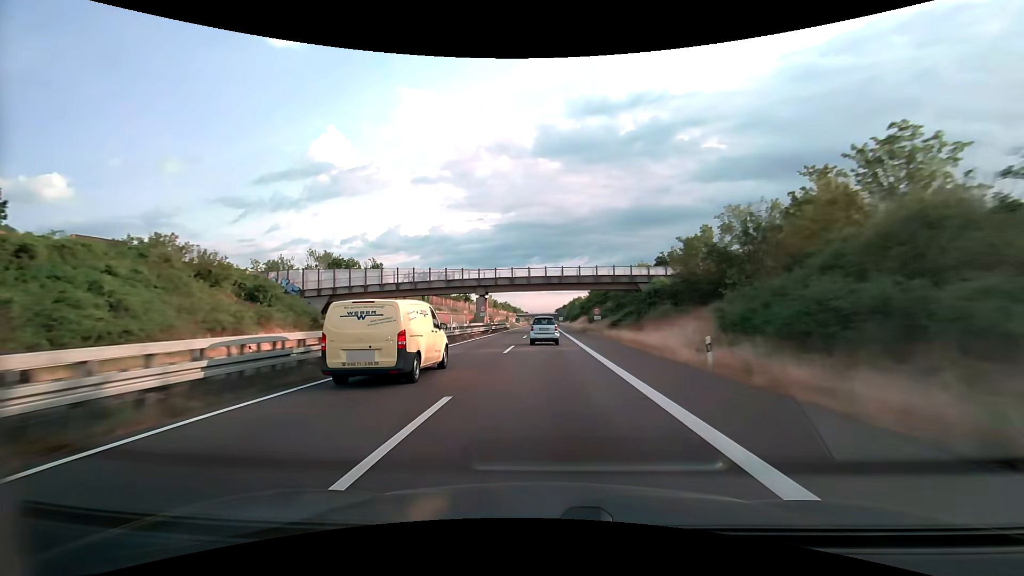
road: trunk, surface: asphalt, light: Day
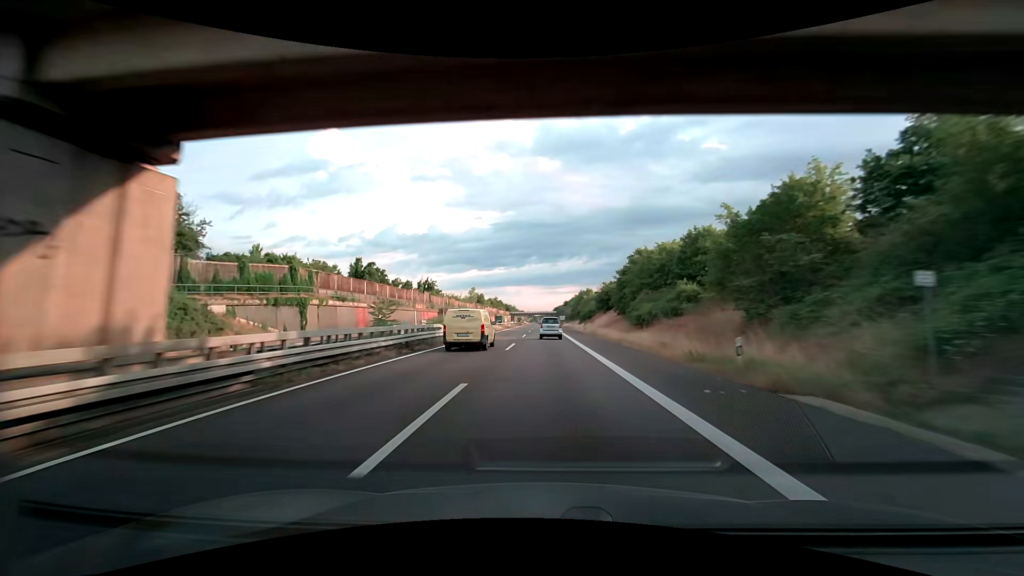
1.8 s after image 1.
(+0.1, +52.3) m; 0°
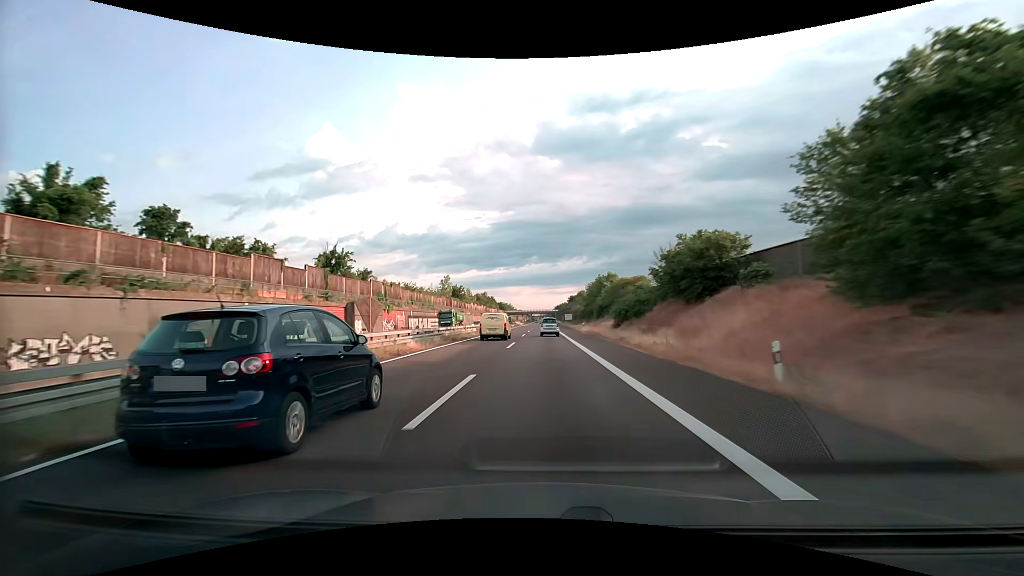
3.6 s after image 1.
(0.0, +52.3) m; 0°
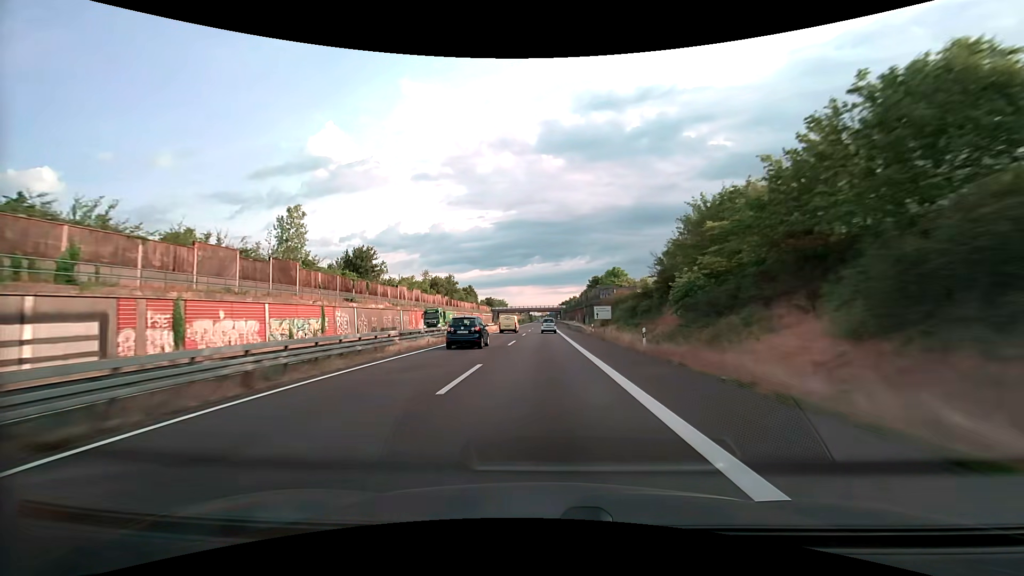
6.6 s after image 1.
(+0.1, +87.2) m; 0°
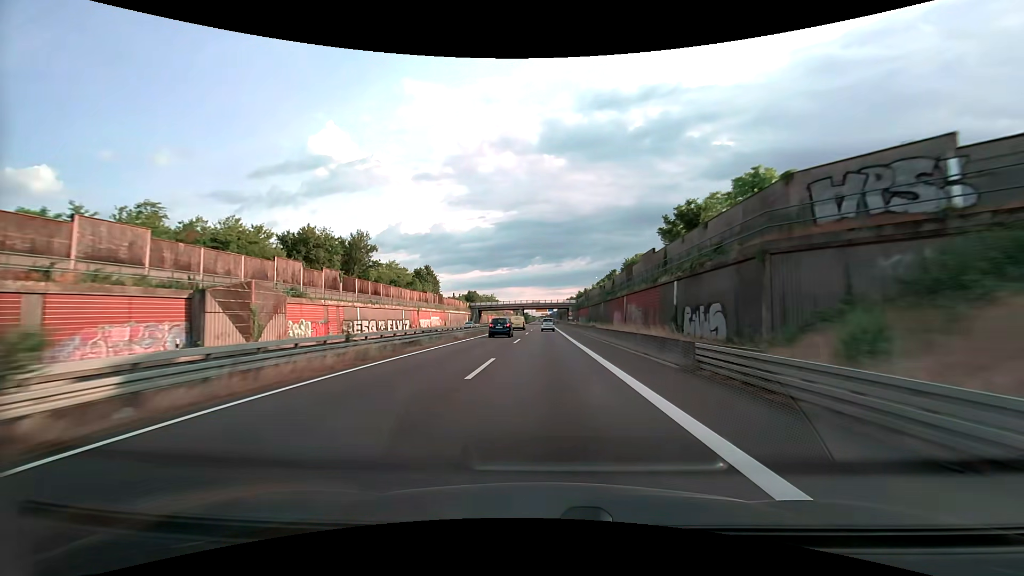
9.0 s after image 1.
(-0.2, +69.8) m; 0°
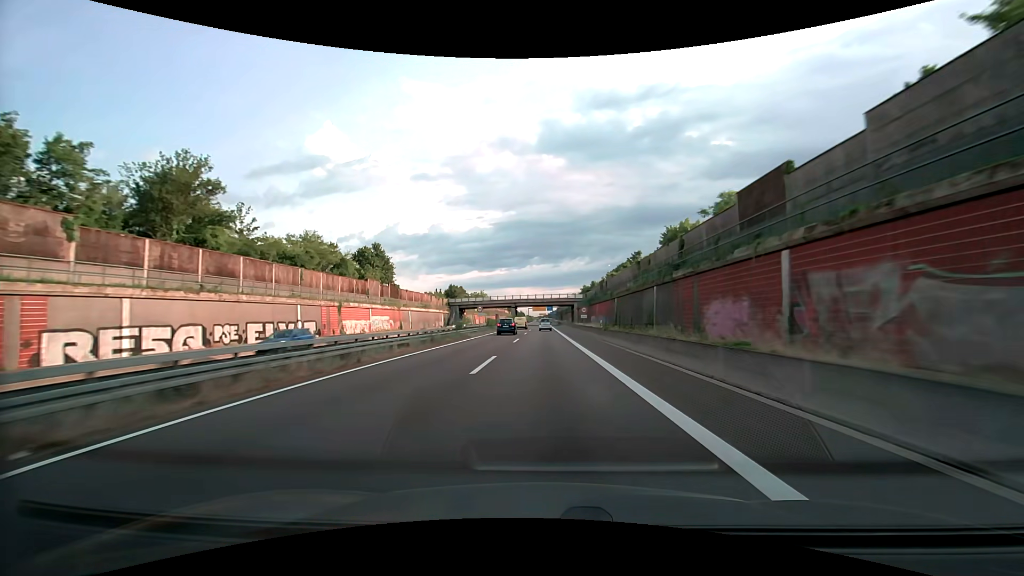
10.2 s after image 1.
(+0.1, +34.9) m; 0°
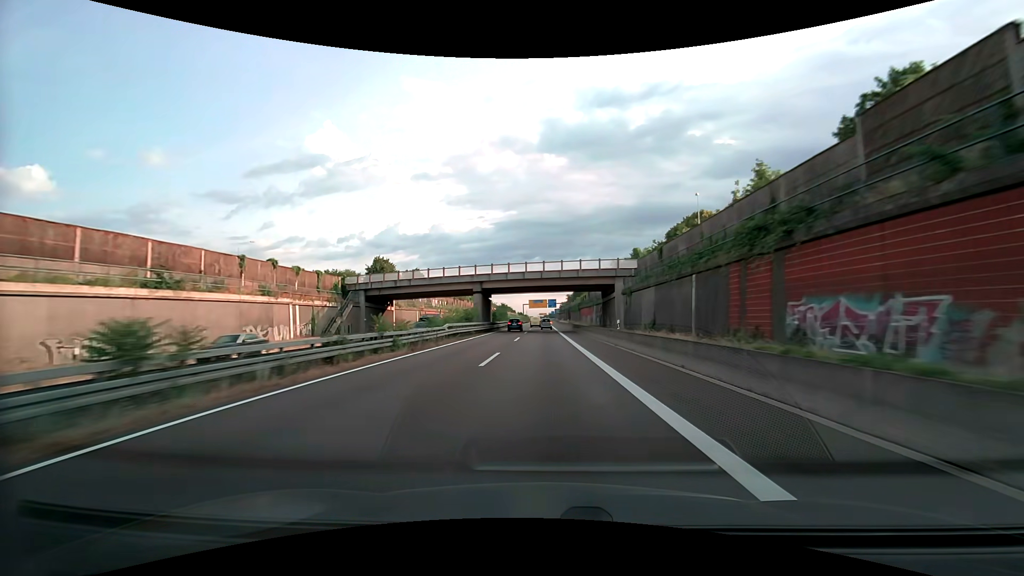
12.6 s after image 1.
(0.0, +69.8) m; 0°
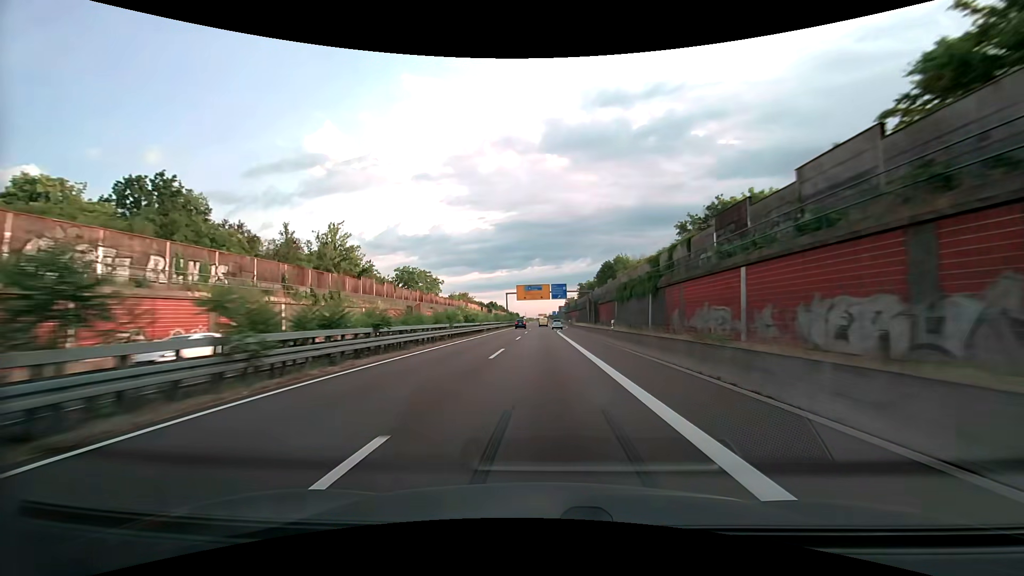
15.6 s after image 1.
(-0.2, +87.1) m; 0°
(0, +10) (0, +20) (0, +30) (0, +40) (0, +50) (+1, +60) (+1, +70) (+1, +80) (+1, +90) (+2, +100) m
